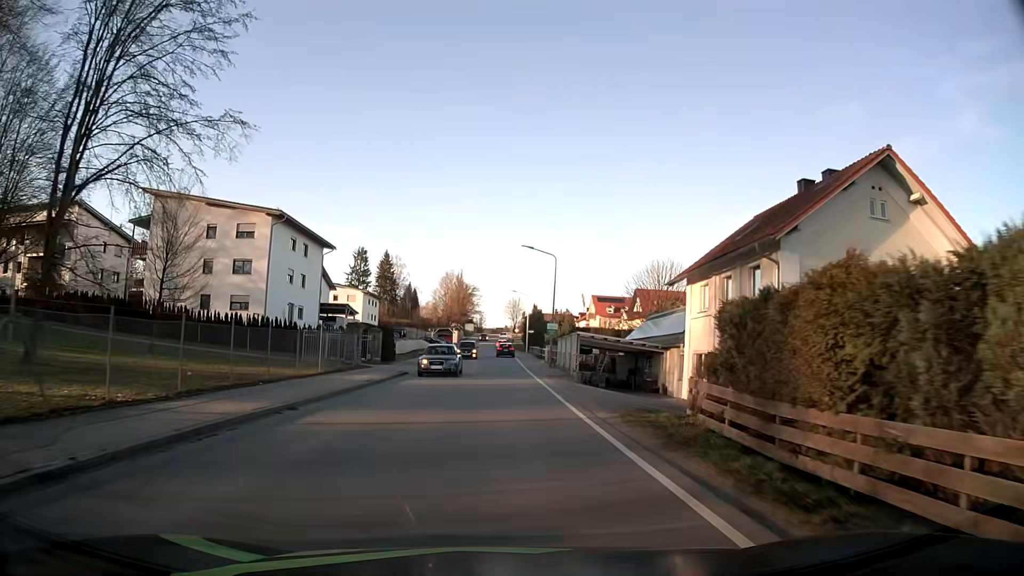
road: tertiary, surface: asphalt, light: Day
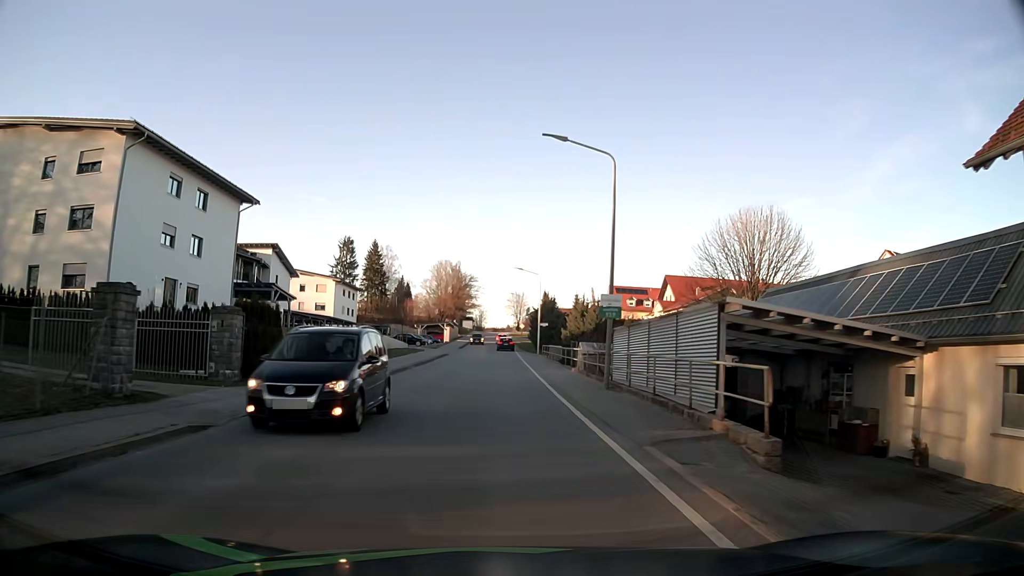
(+0.1, +23.2) m; 0°
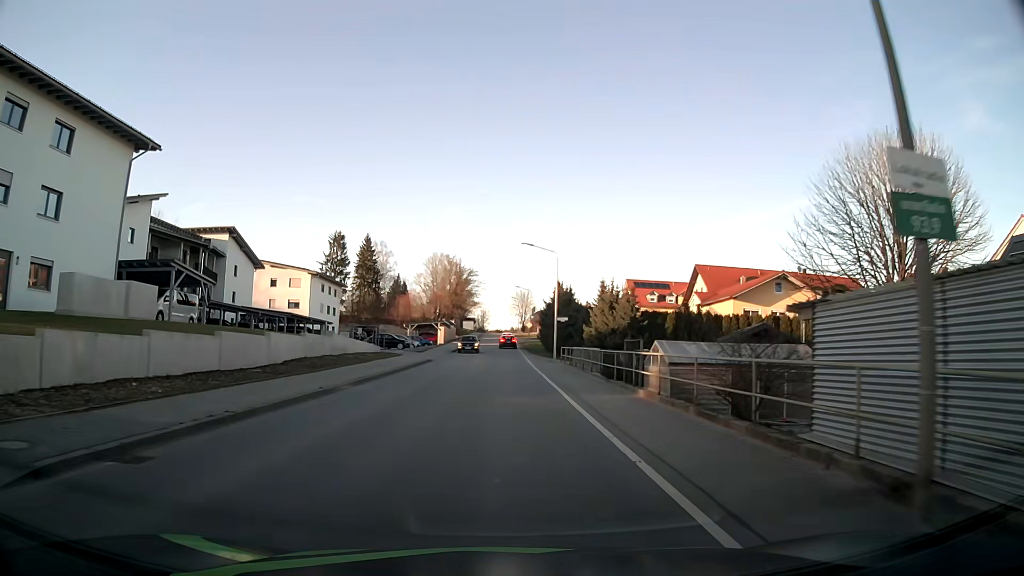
(-0.1, +15.6) m; 0°
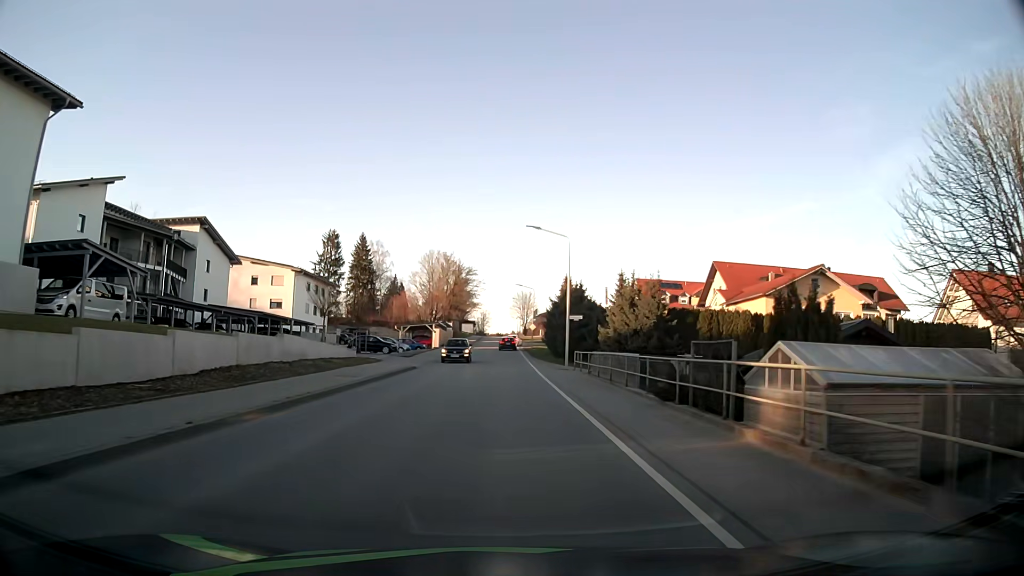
(0.0, +7.8) m; 0°
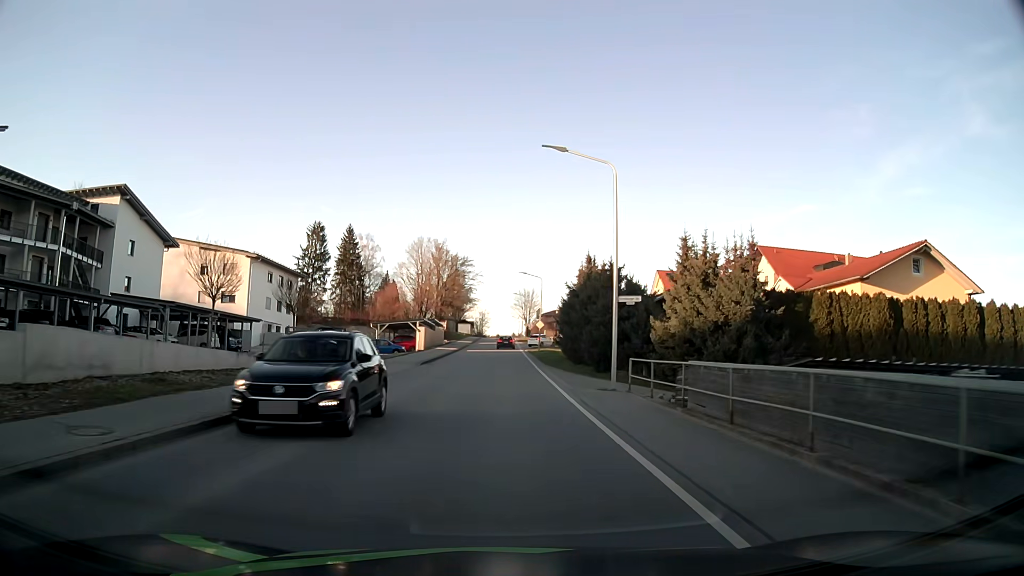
(0.0, +15.5) m; 0°
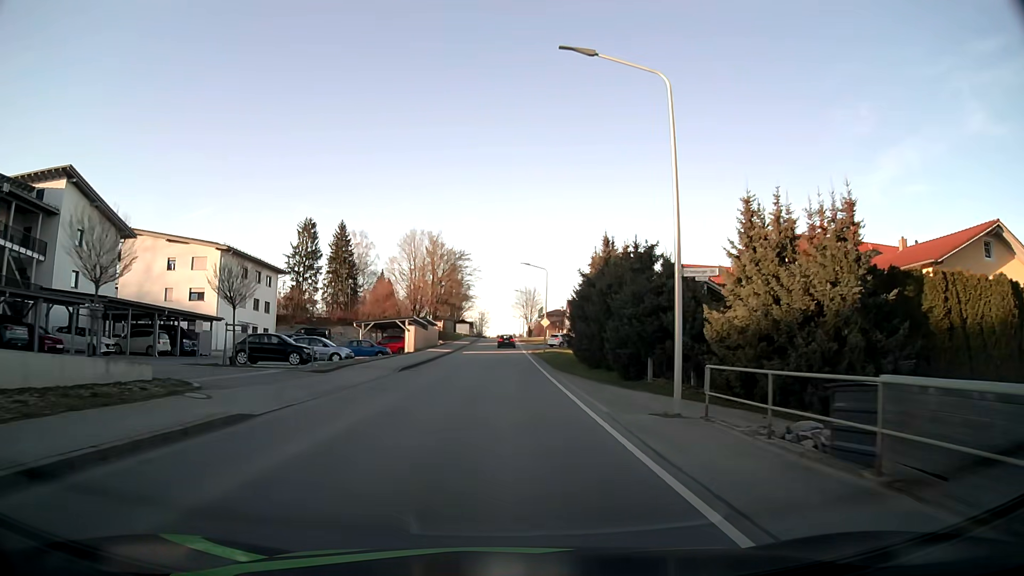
(0.0, +7.7) m; 0°
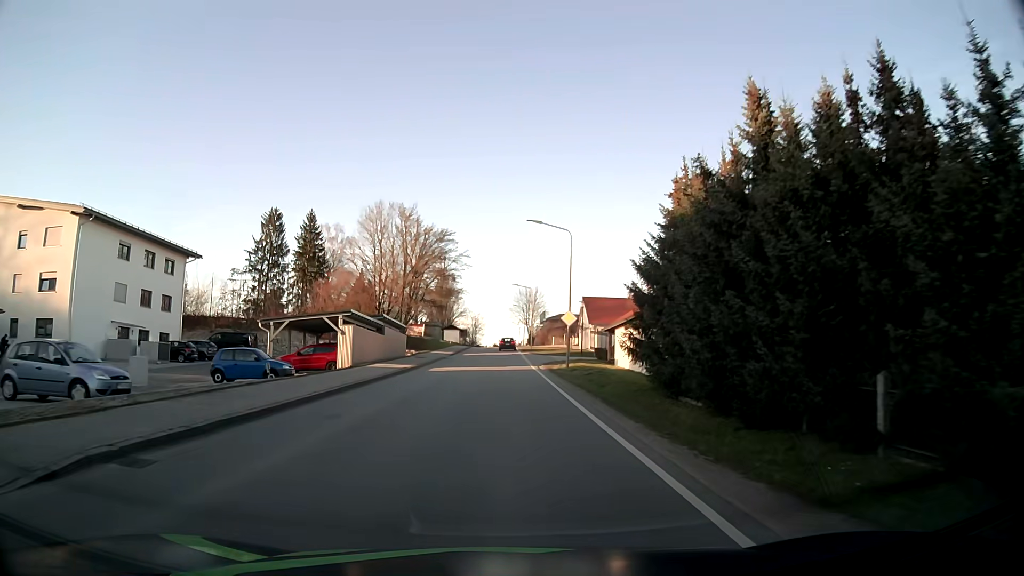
(0.0, +23.1) m; 0°
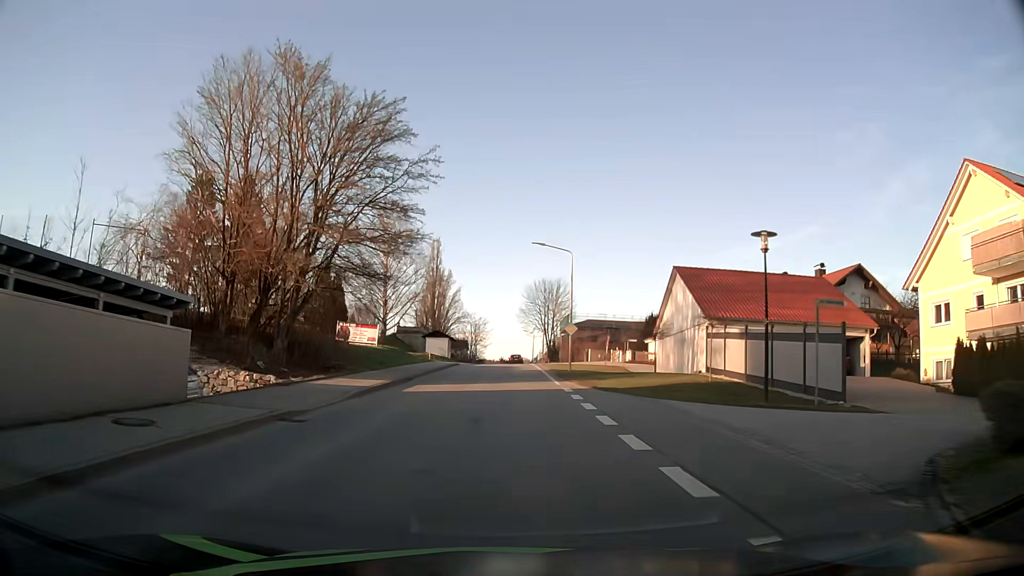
(-0.1, +38.7) m; -1°
(0, +10) (0, +20) (0, +30) (0, +40) (0, +50) (+1, +60) (+1, +70) (+1, +80) (+1, +90) (+2, +100) m
